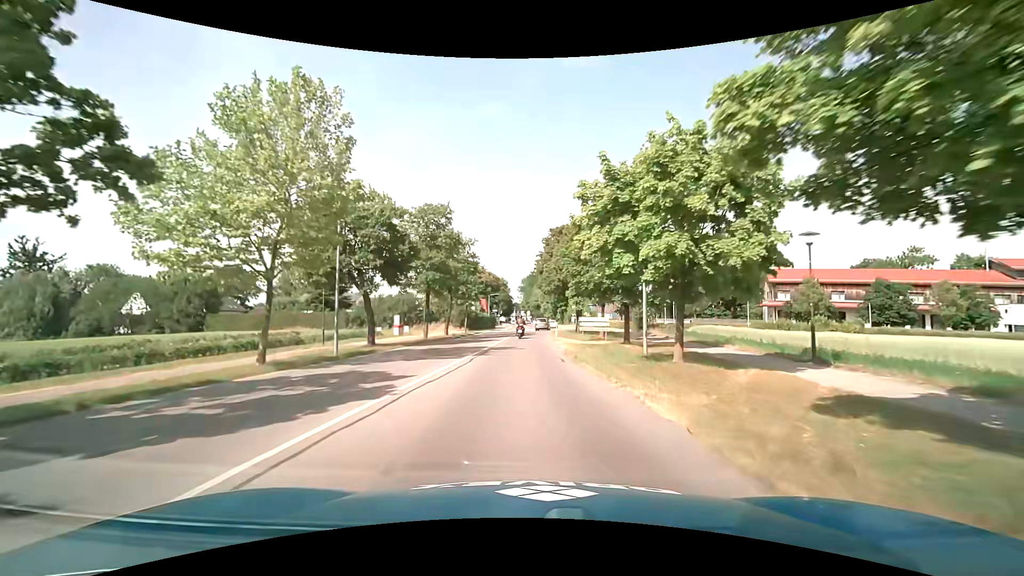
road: tertiary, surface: asphalt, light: Day
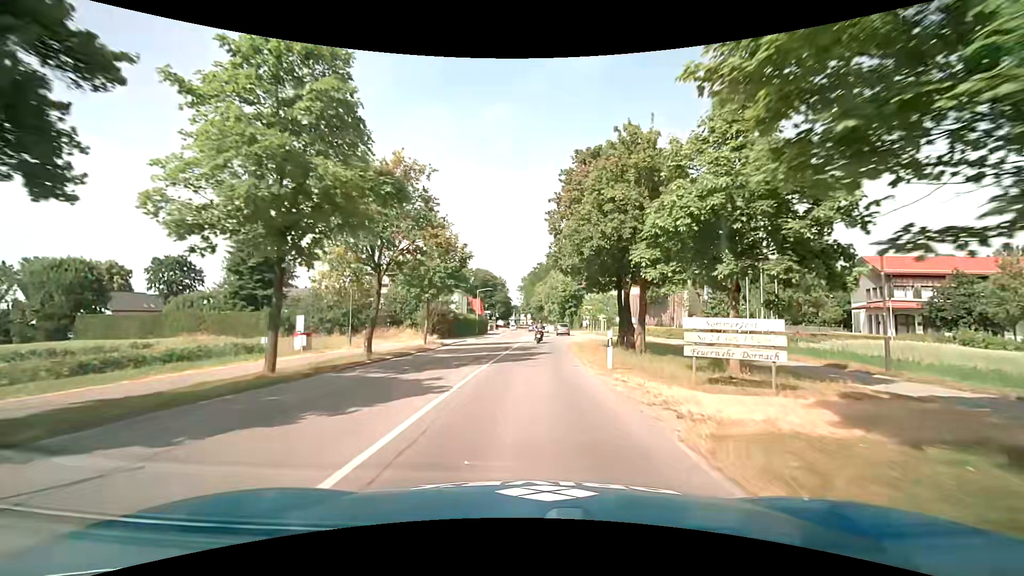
(-0.1, +23.1) m; 0°
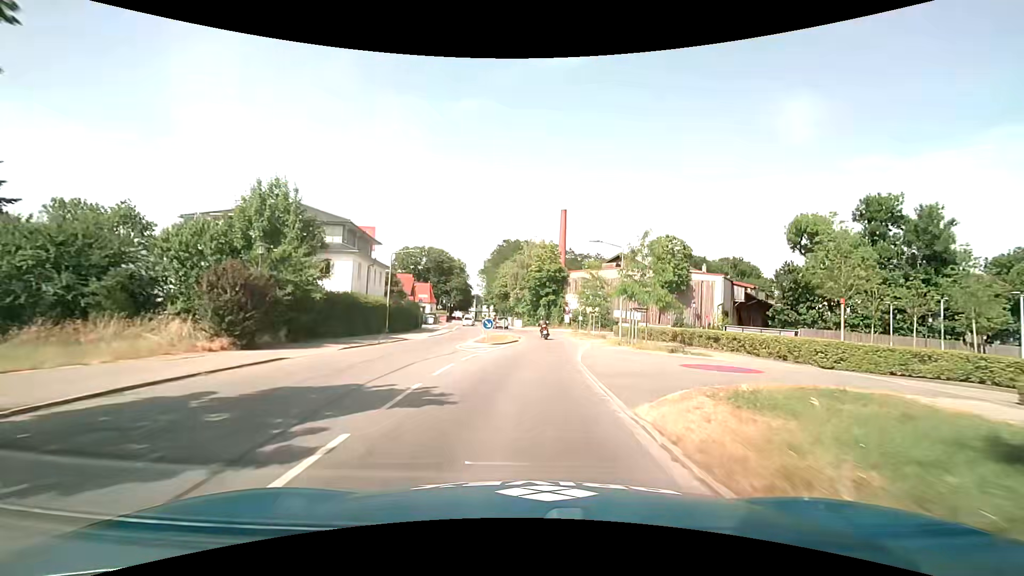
(+1.0, +30.5) m; +5°
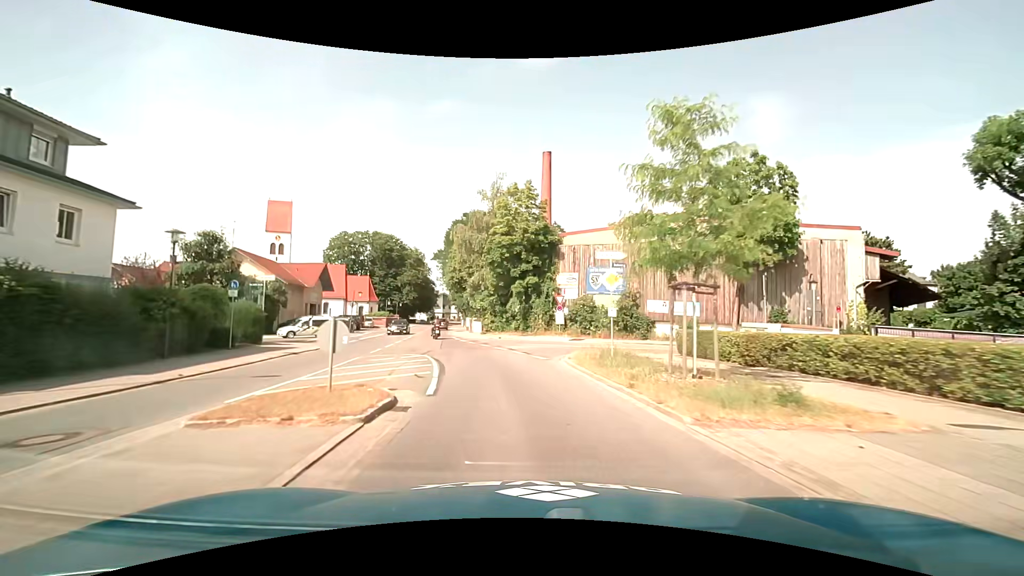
(+1.1, +29.8) m; +2°
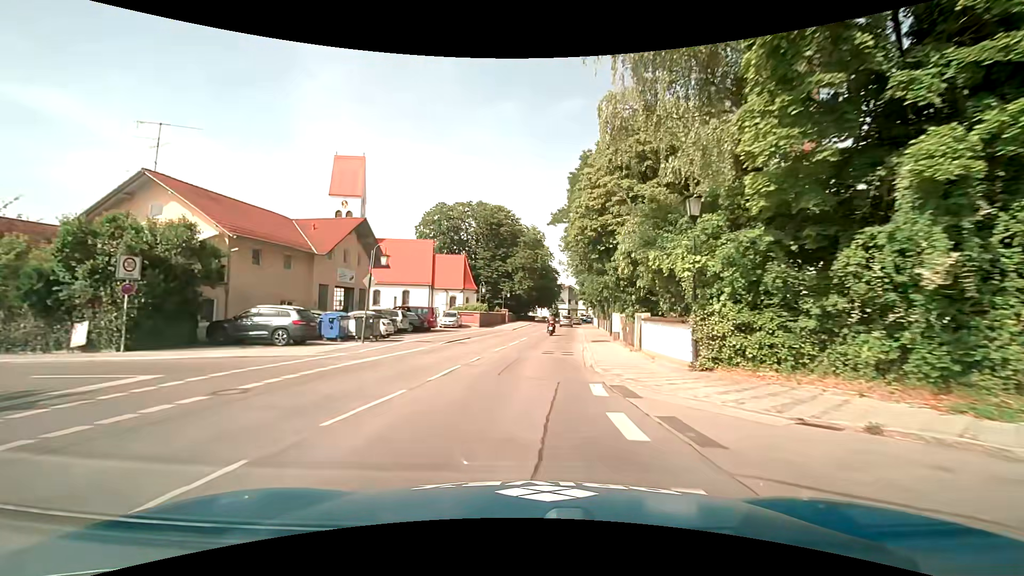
(-4.4, +29.2) m; -14°
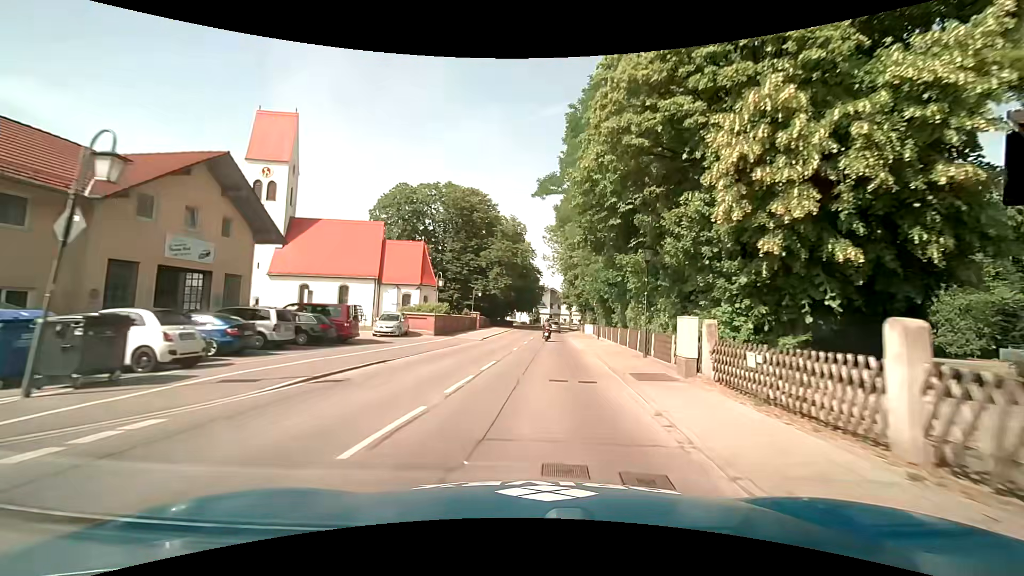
(0.0, +14.8) m; +1°
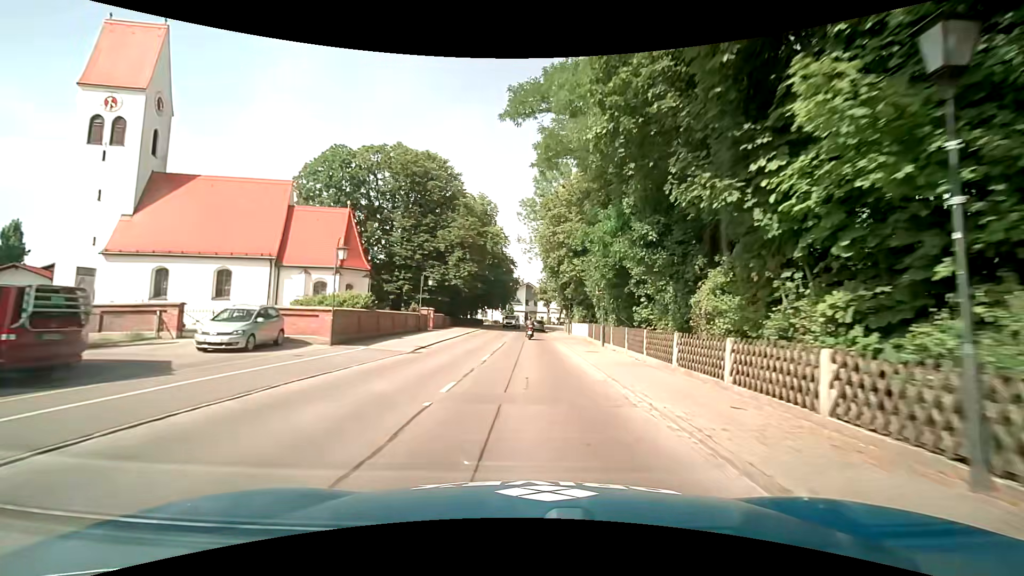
(+0.5, +14.9) m; +4°
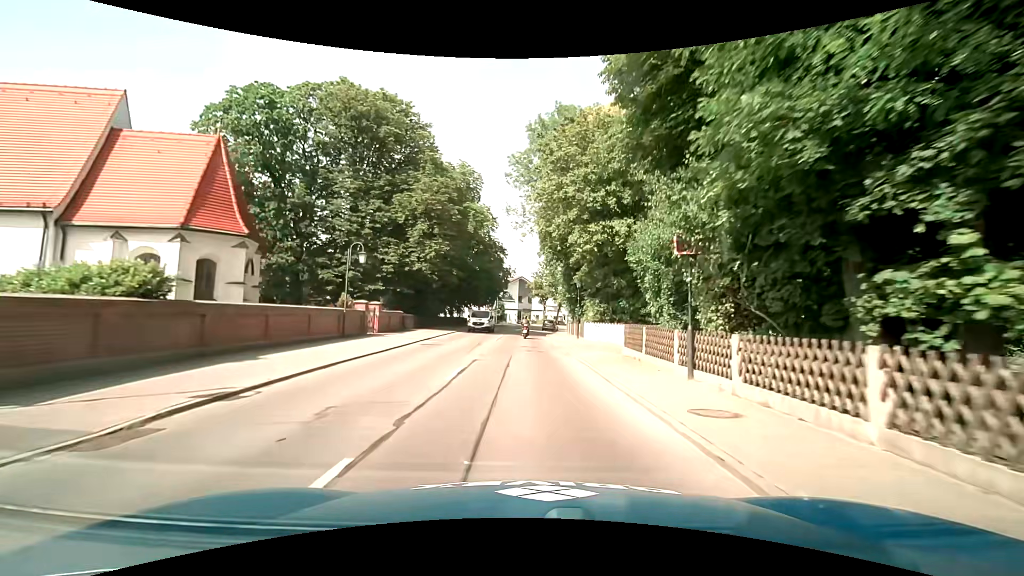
(+0.1, +15.0) m; 0°
(0, +10) (0, +20) (0, +30) (0, +40) (+1, +50) (+1, +60) (+3, +70) (+6, +79) (+9, +89) (+13, +98) m
